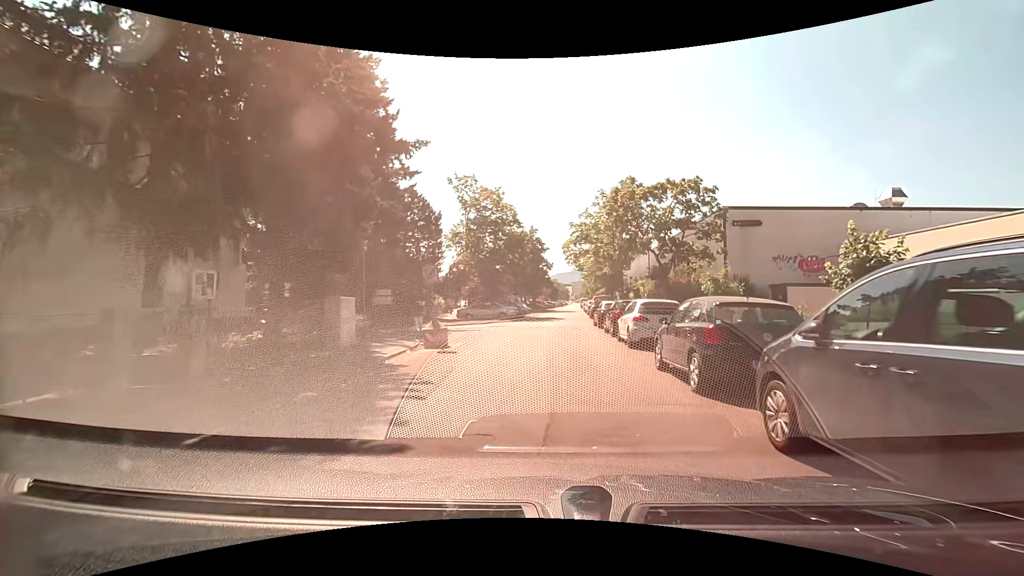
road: residential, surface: asphalt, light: Day
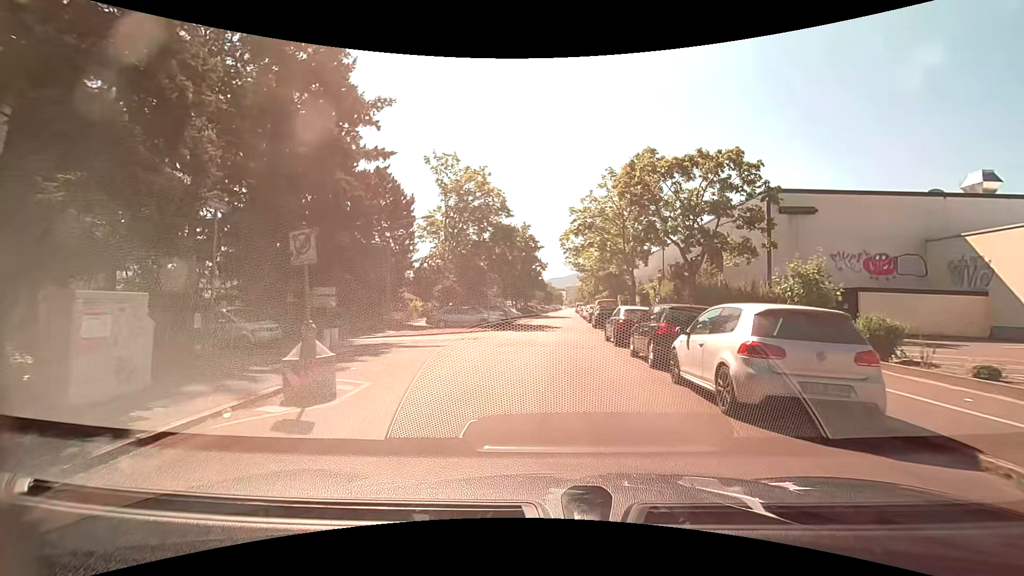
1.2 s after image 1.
(-0.1, +8.4) m; +1°
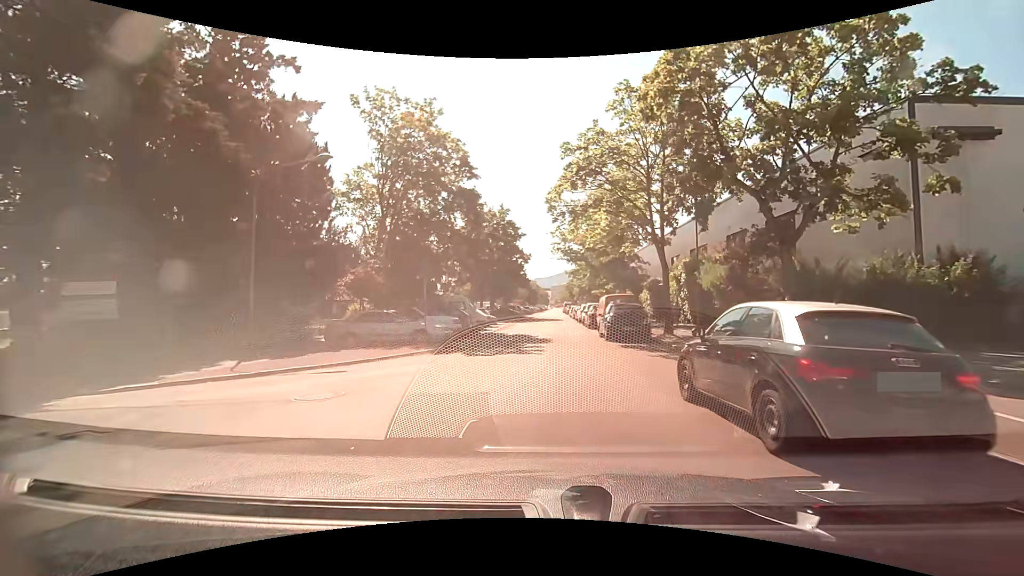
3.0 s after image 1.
(0.0, +13.0) m; 0°
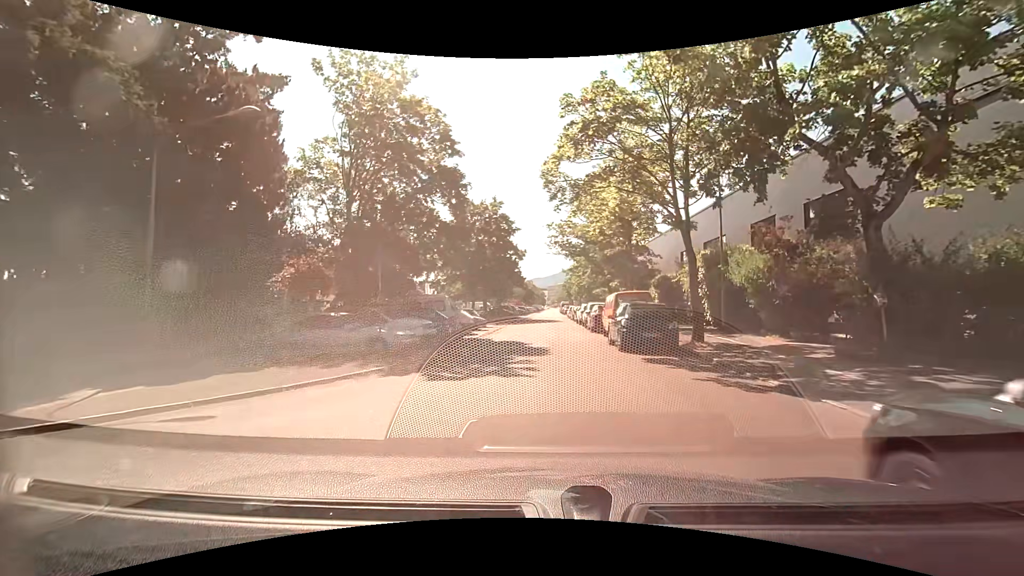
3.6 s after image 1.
(+0.1, +4.5) m; +1°
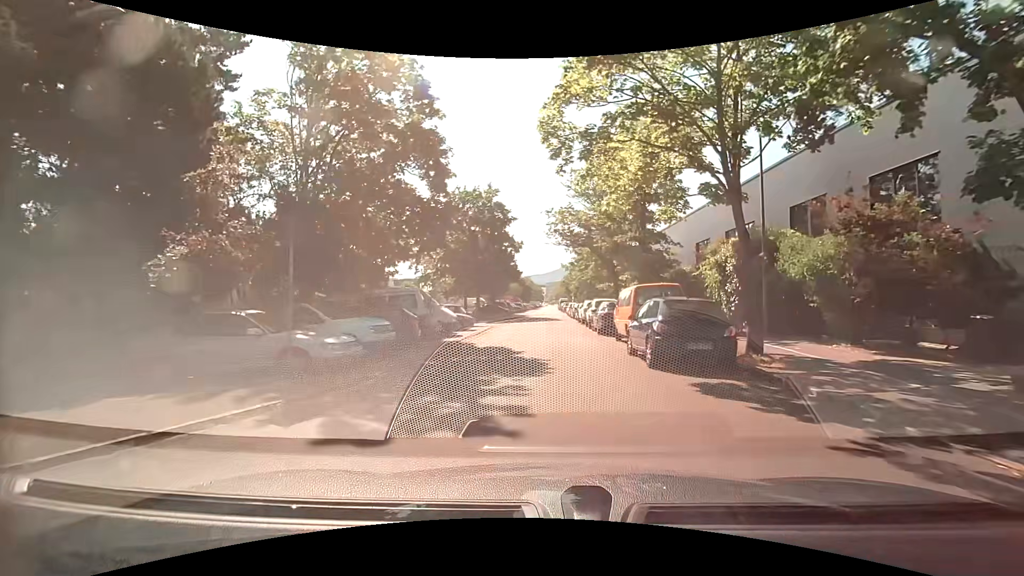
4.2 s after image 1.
(0.0, +4.6) m; 0°
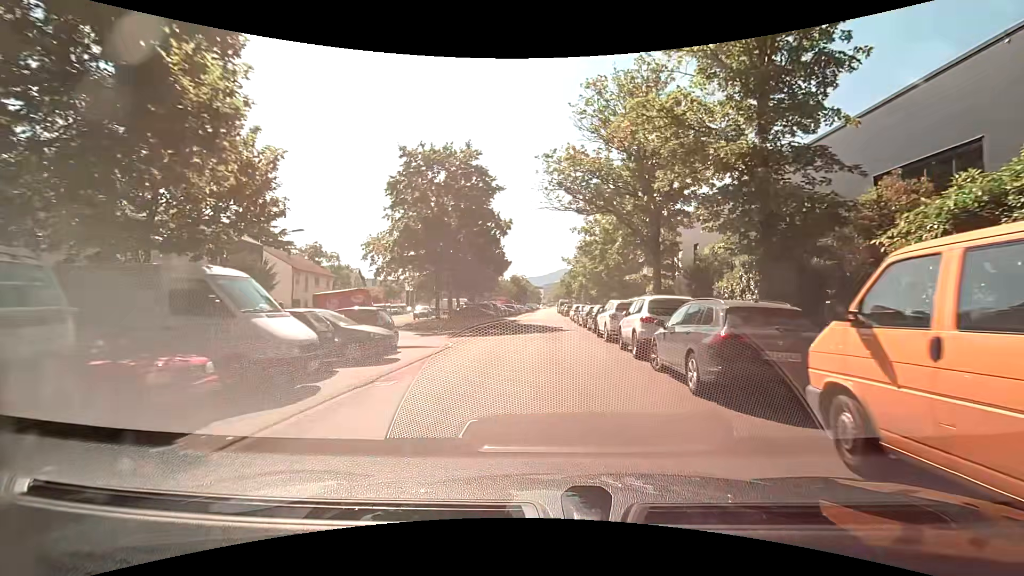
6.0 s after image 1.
(0.0, +14.2) m; +1°
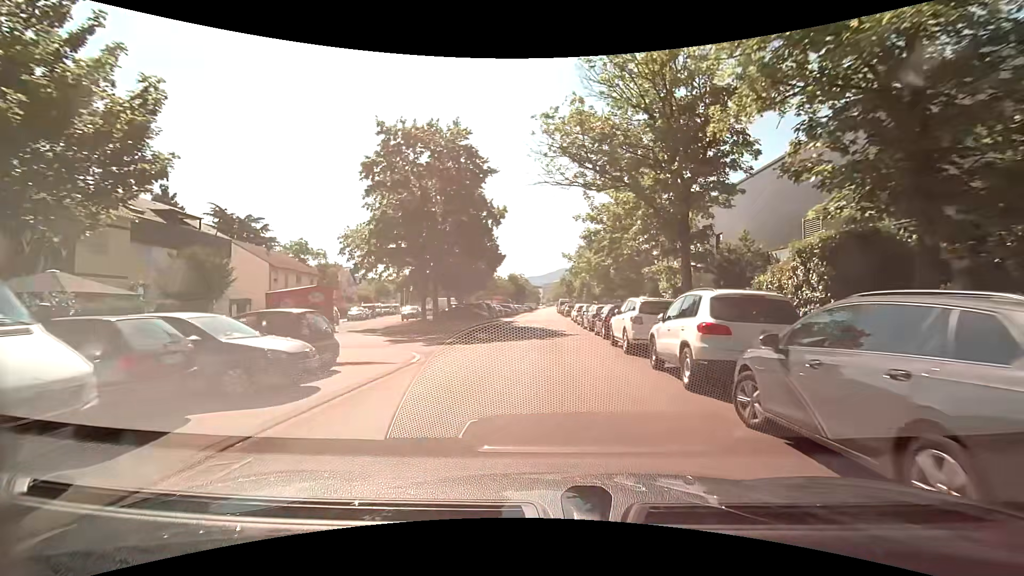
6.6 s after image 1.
(-0.1, +4.7) m; -1°
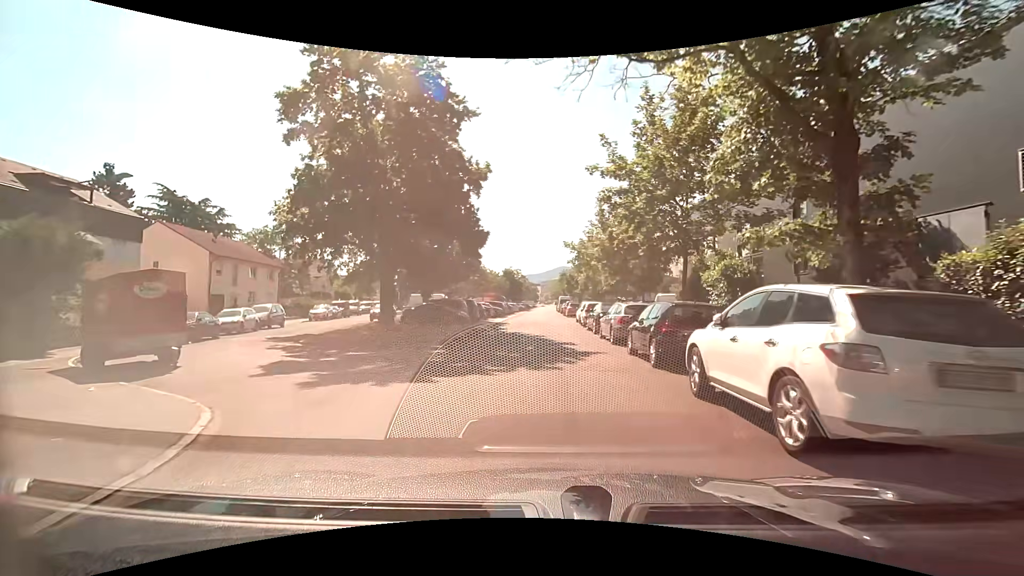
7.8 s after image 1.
(0.0, +9.5) m; -1°
(0, +10) (0, +20) (+1, +30) (+1, +40) (+1, +50) (+1, +60) (+1, +70) (+2, +80) (+2, +90) (+3, +100) m
